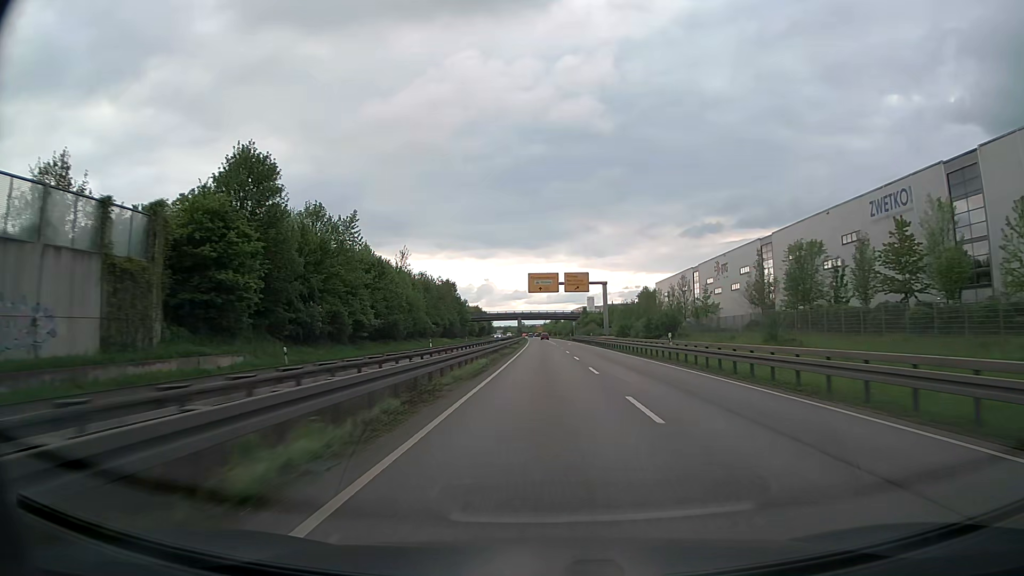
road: trunk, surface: asphalt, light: Day
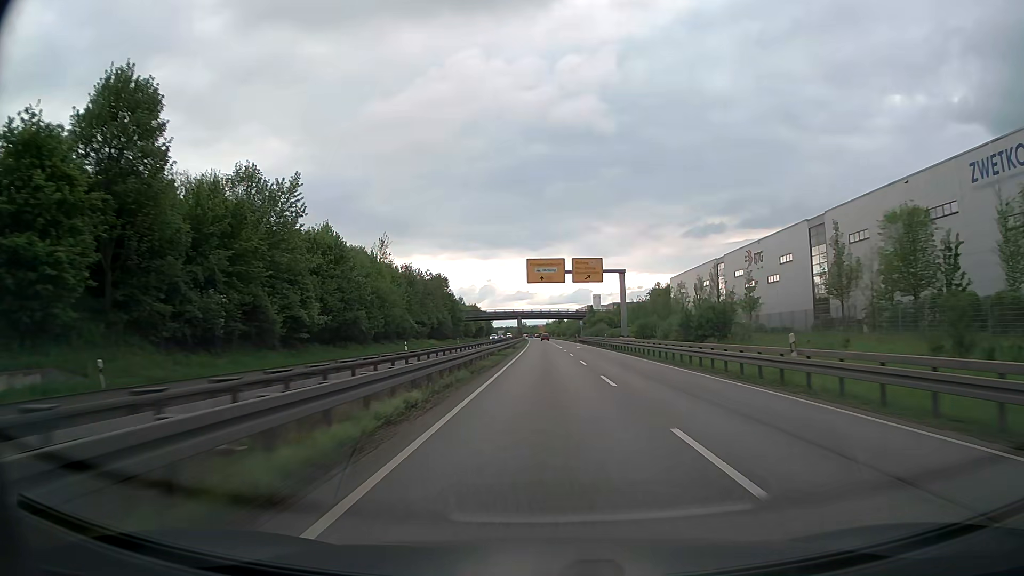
(0.0, +16.6) m; 0°
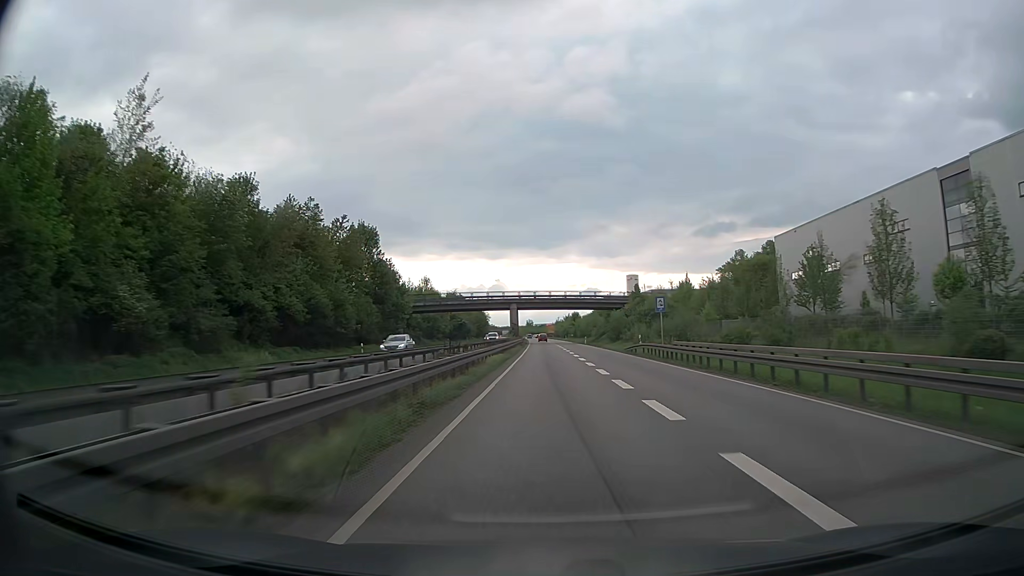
(-0.5, +66.7) m; -1°
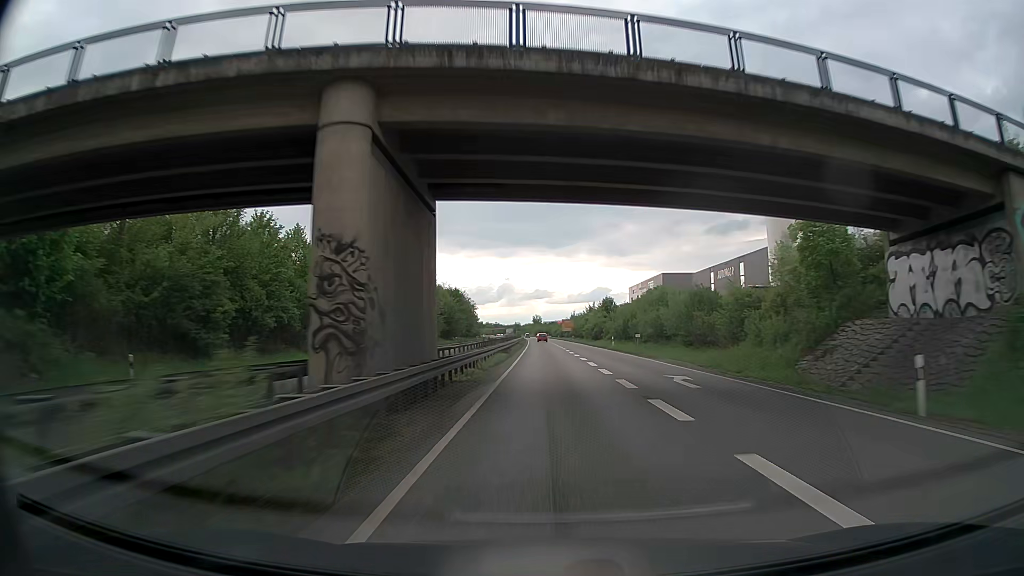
(-0.6, +83.9) m; -1°
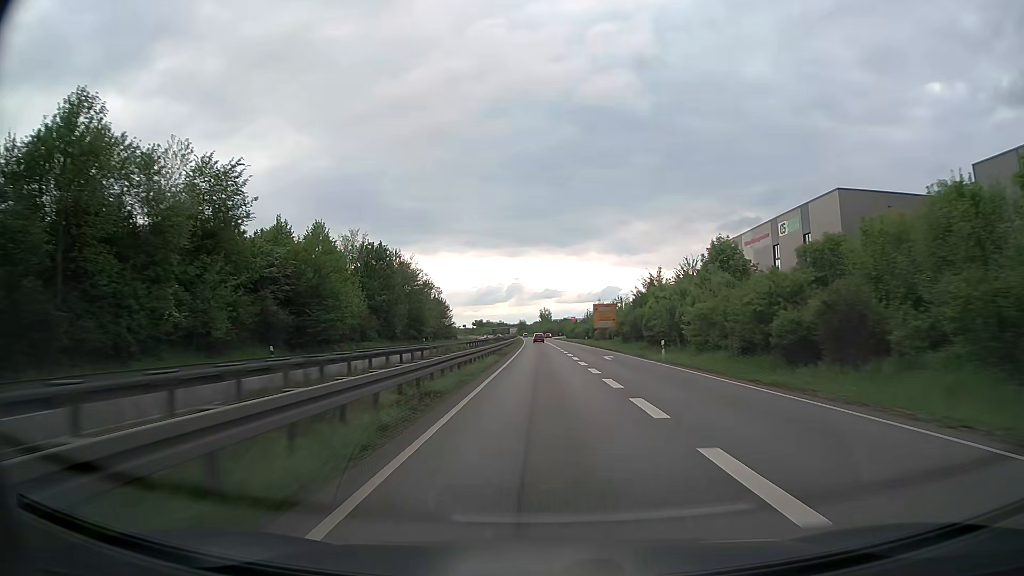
(-0.2, +83.1) m; -1°
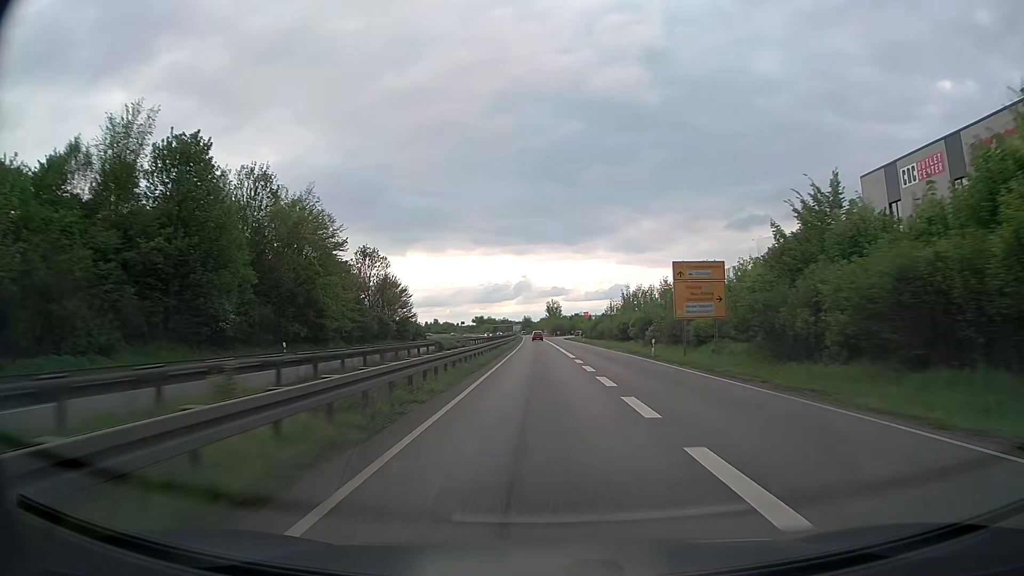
(-0.2, +48.1) m; -1°
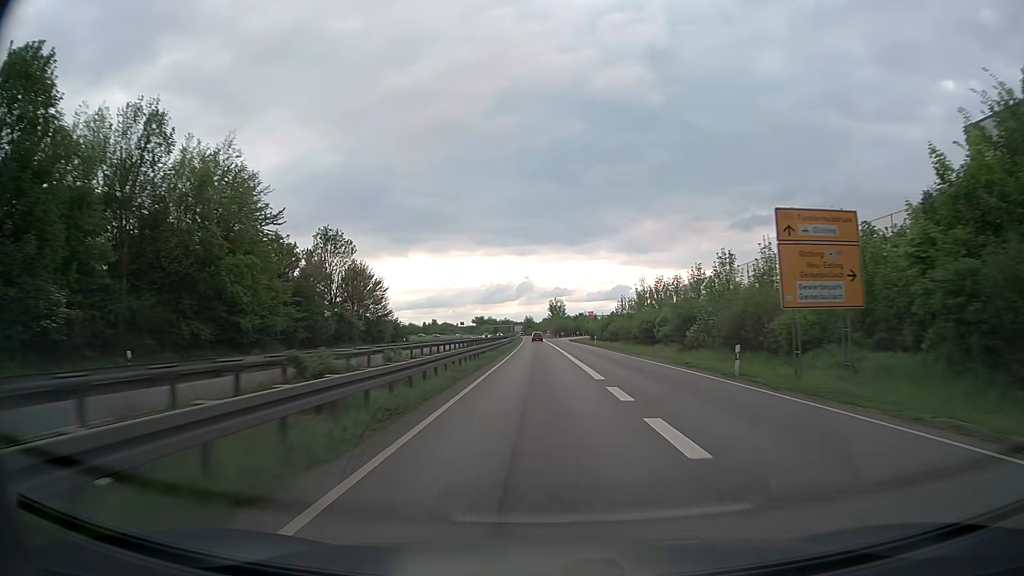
(0.0, +15.7) m; 0°
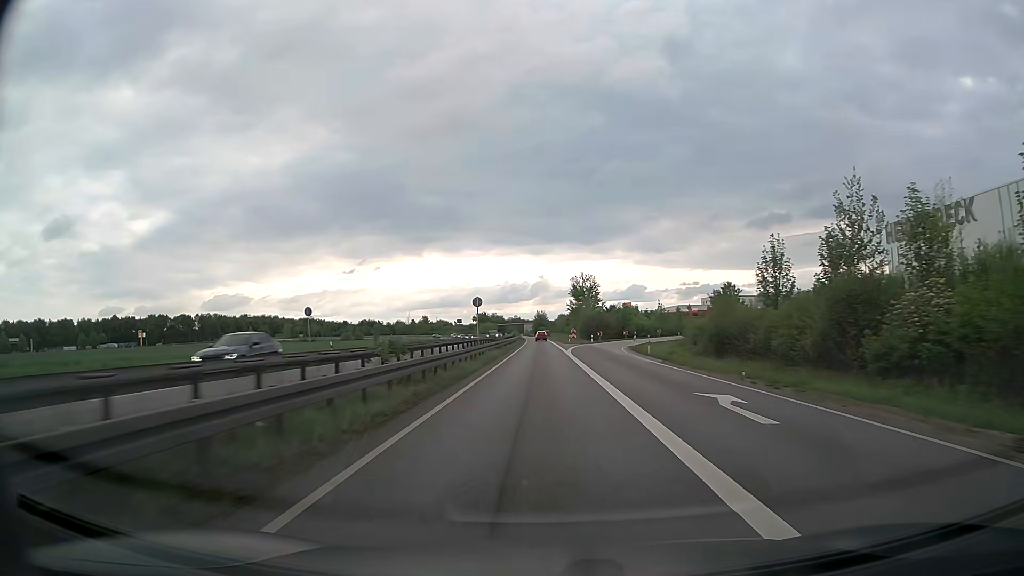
(-0.8, +75.9) m; -1°
(0, +10) (0, +20) (0, +30) (0, +40) (0, +50) (0, +60) (-1, +70) (-1, +80) (-1, +90) (-1, +100) m
